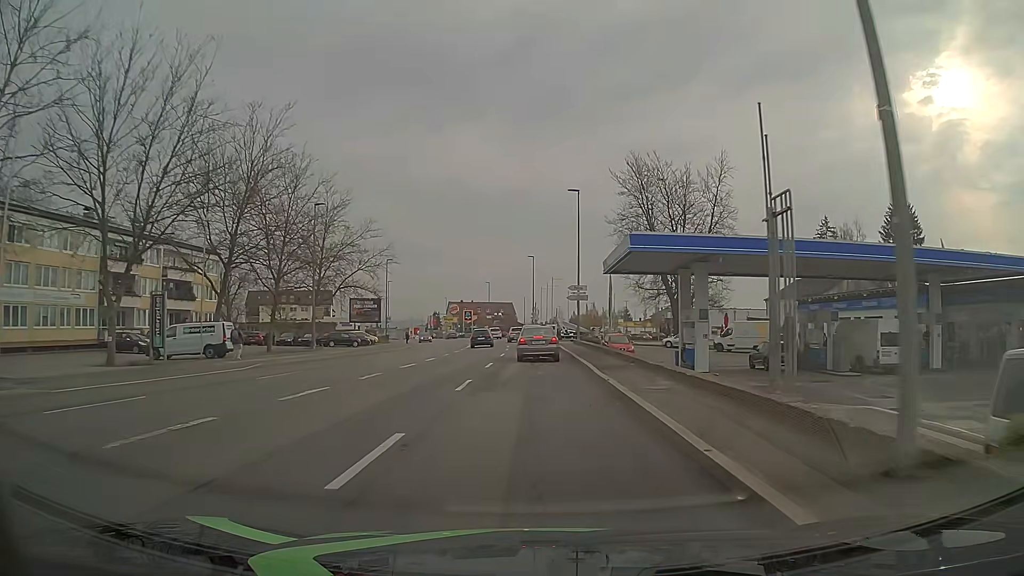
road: tertiary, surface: asphalt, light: Day
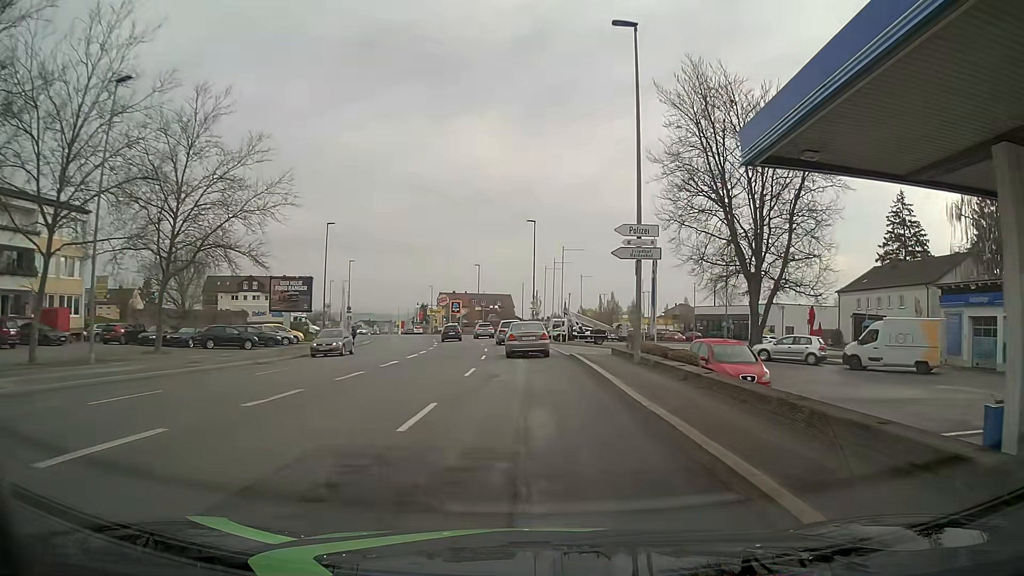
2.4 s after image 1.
(+0.4, +25.5) m; +1°
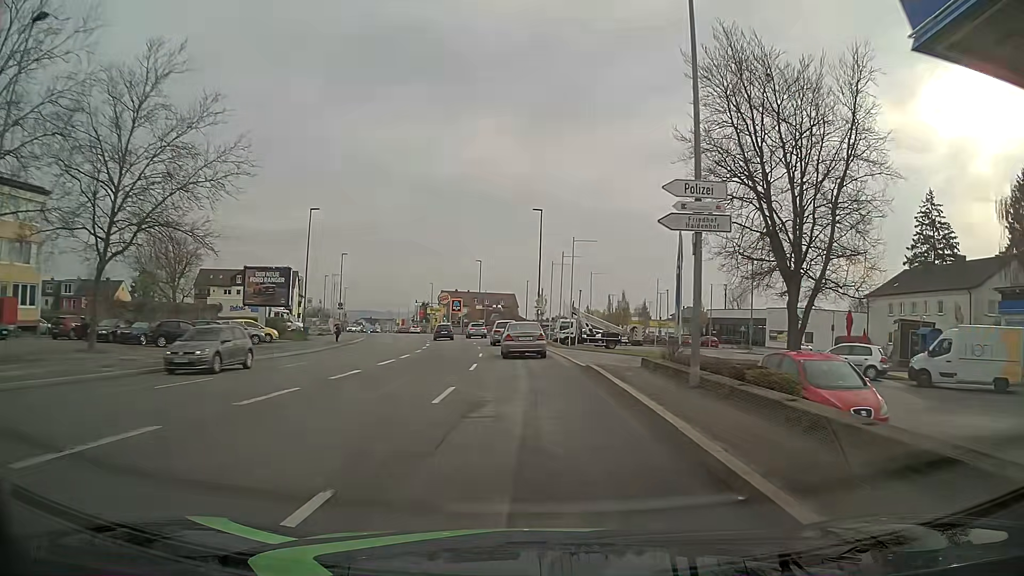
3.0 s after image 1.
(-0.1, +6.3) m; -1°
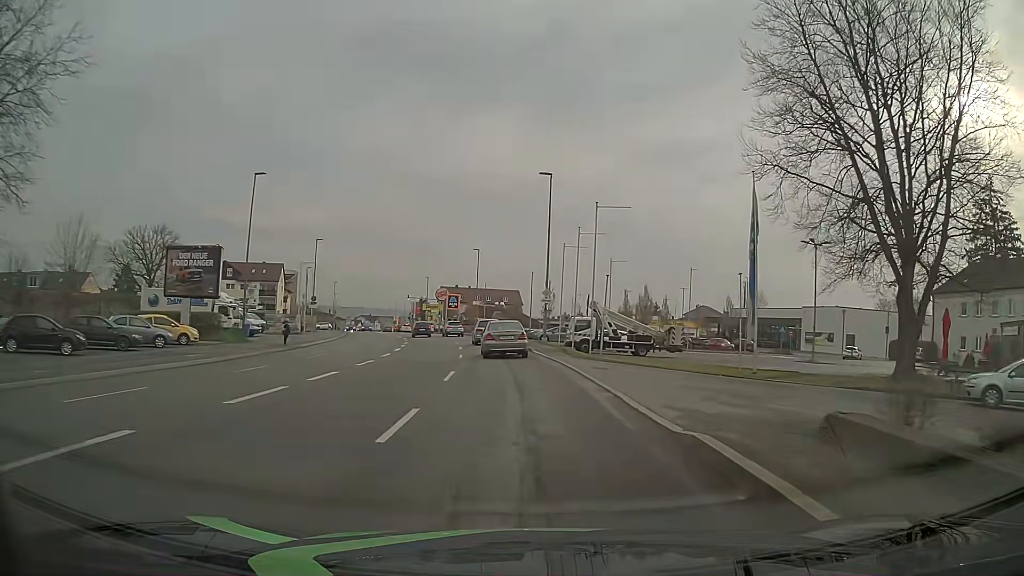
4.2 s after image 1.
(0.0, +12.5) m; 0°
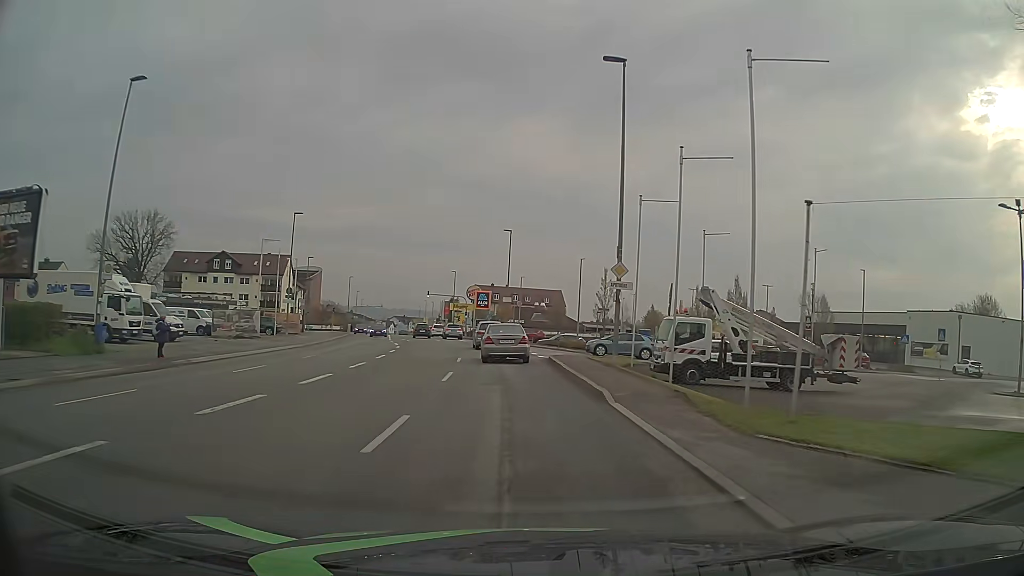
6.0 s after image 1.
(-0.4, +18.7) m; -3°
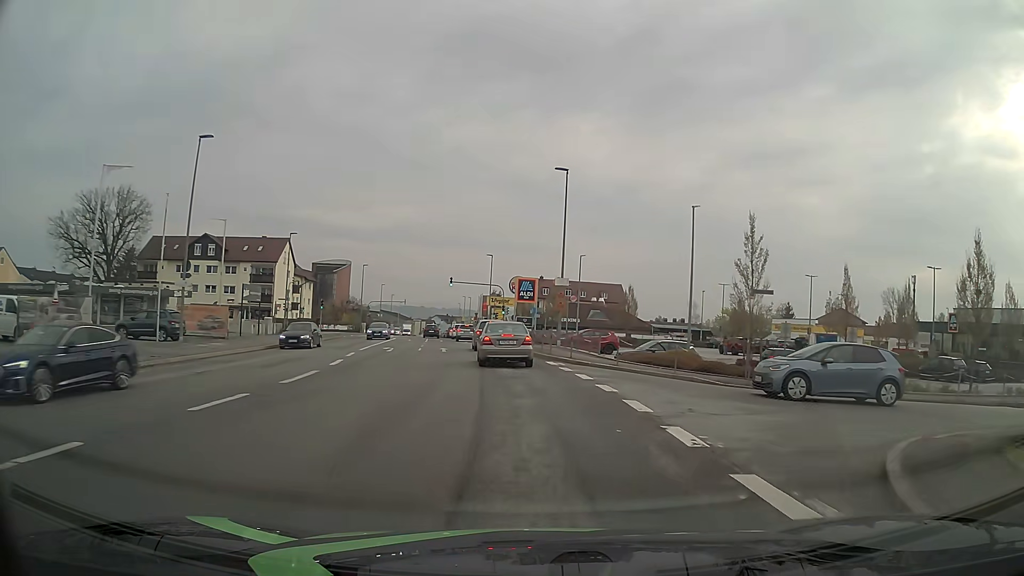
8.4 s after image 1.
(-1.0, +24.5) m; -5°
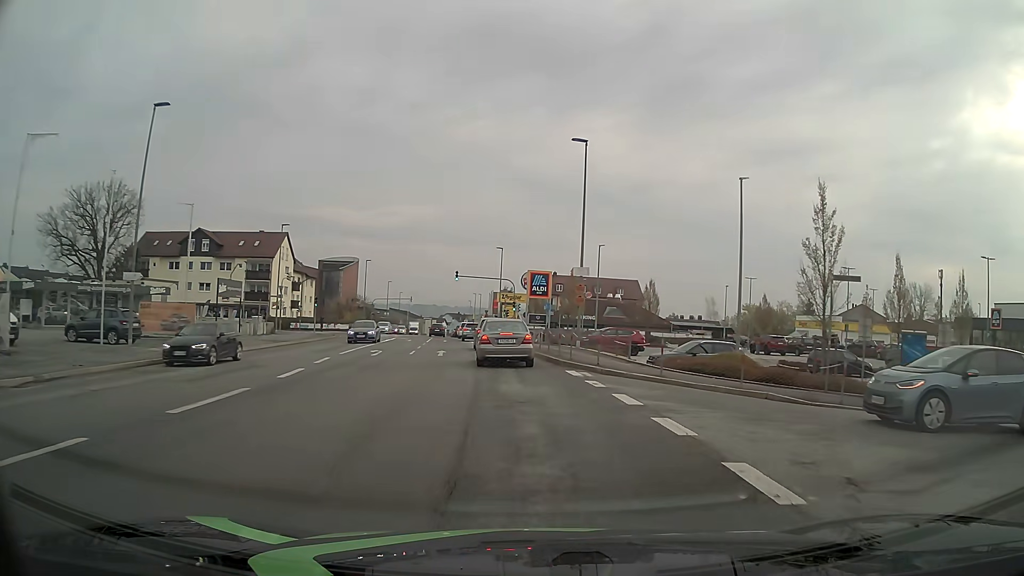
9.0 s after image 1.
(0.0, +5.6) m; -1°
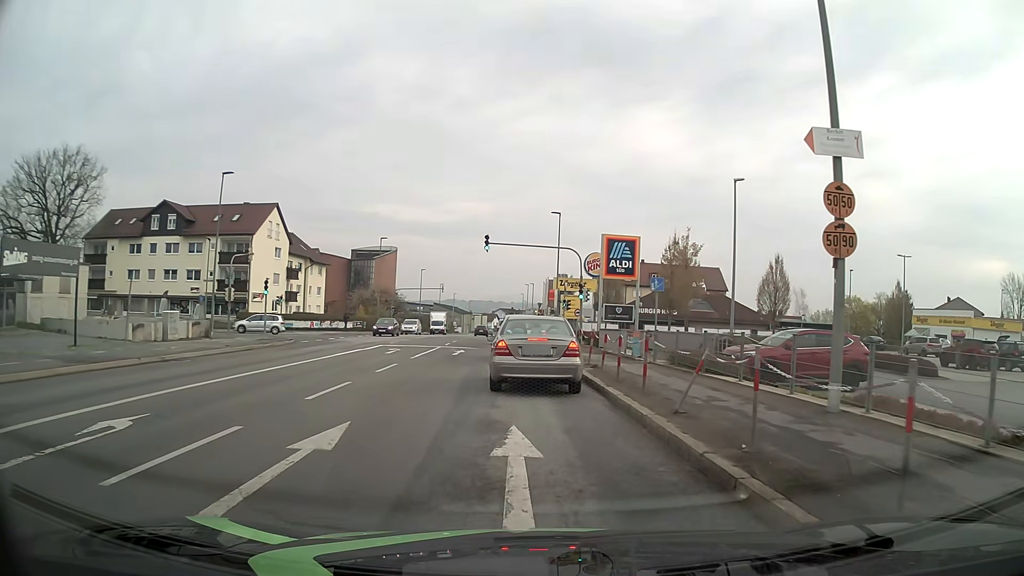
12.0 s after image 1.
(-1.1, +22.5) m; -5°
(0, +10) (0, +20) (-1, +30) (-1, +40) (-2, +50) (-2, +60) (-2, +70) (-3, +80) (-3, +90) (-4, +100) m
